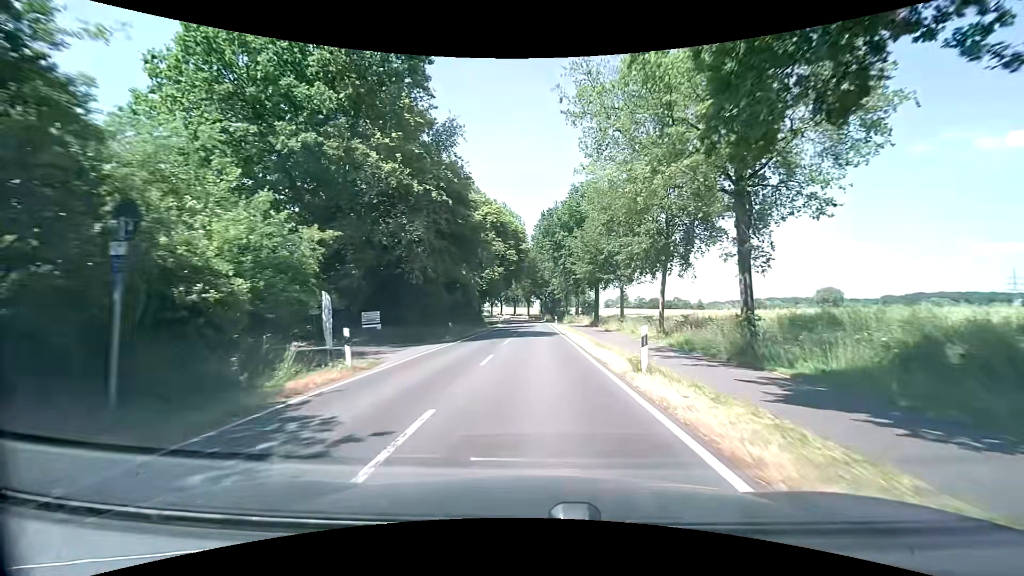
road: secondary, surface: asphalt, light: Day
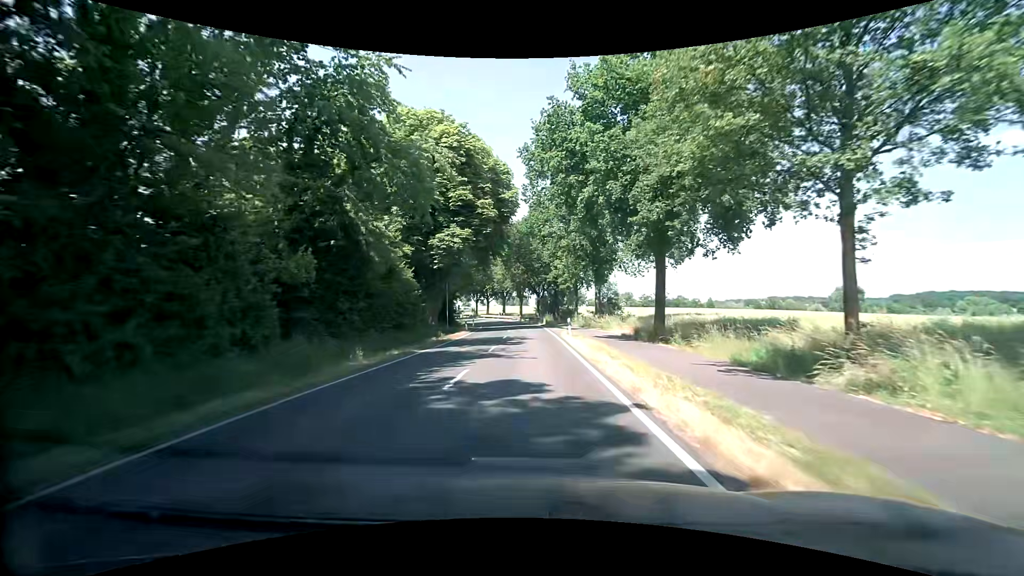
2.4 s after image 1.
(+0.1, +31.1) m; 0°
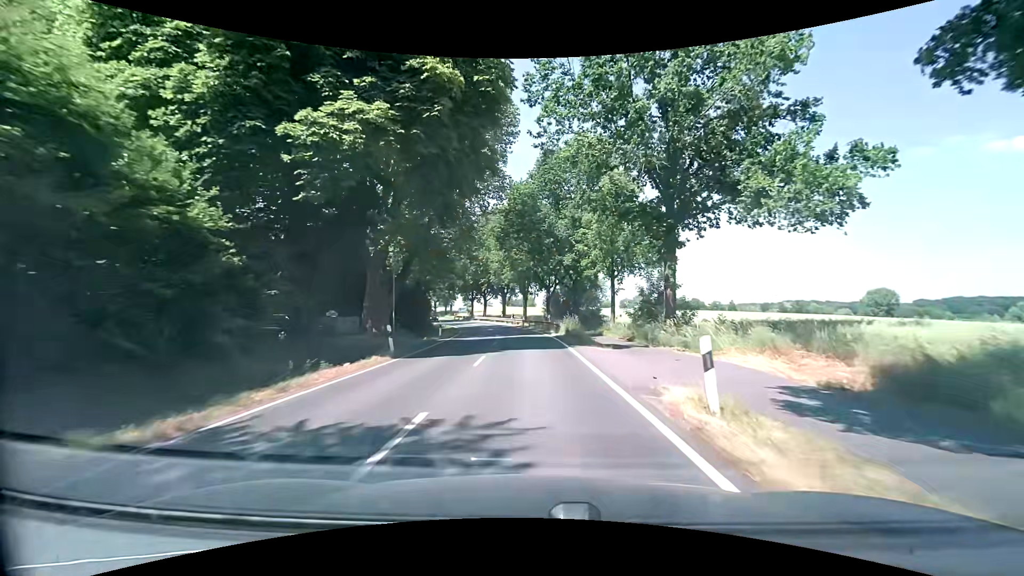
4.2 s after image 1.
(+0.1, +23.3) m; 0°
(0, +10) (0, +20) (-1, +30) (-2, +40) (-3, +50) (-4, +60) (-7, +70) (-9, +79) (-12, +89) (-16, +98) m
